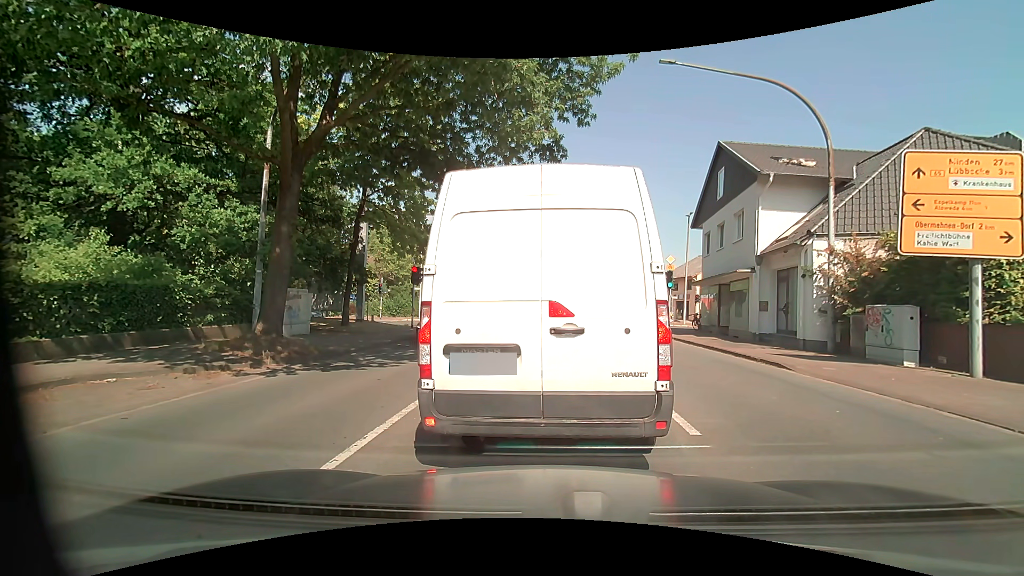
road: primary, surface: asphalt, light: Day
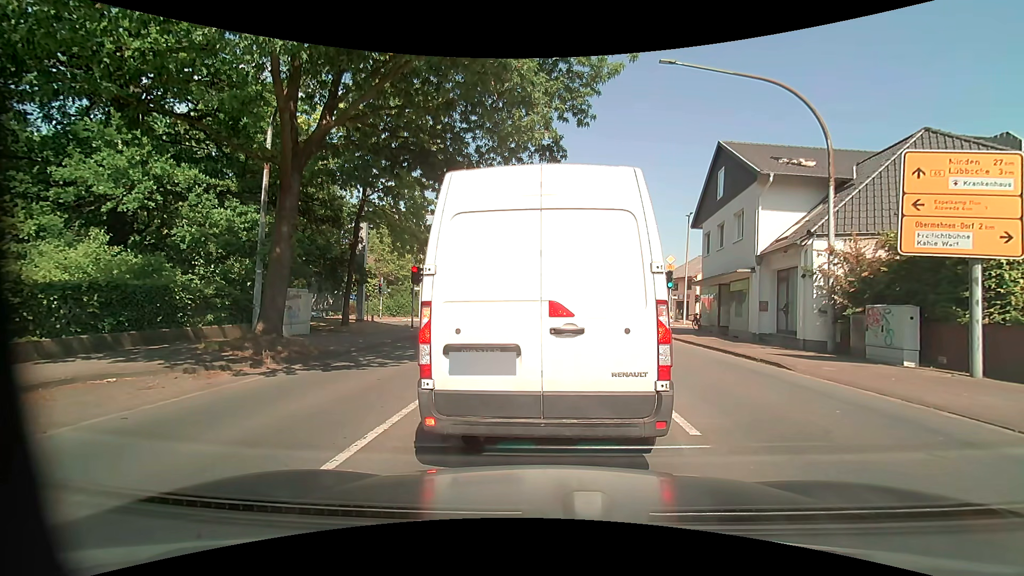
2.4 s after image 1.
(0.0, 0.0) m; 0°
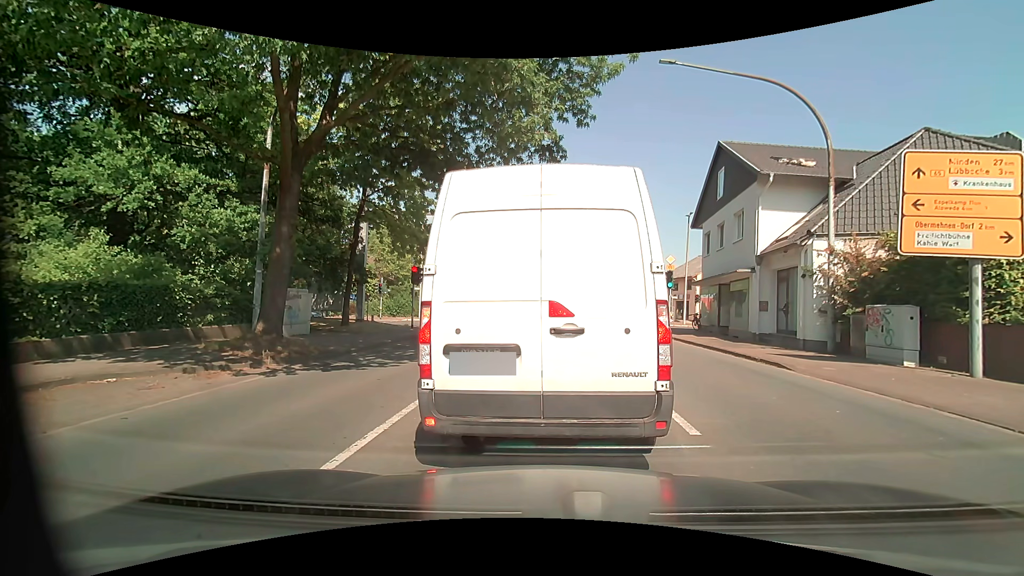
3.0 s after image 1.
(0.0, 0.0) m; 0°
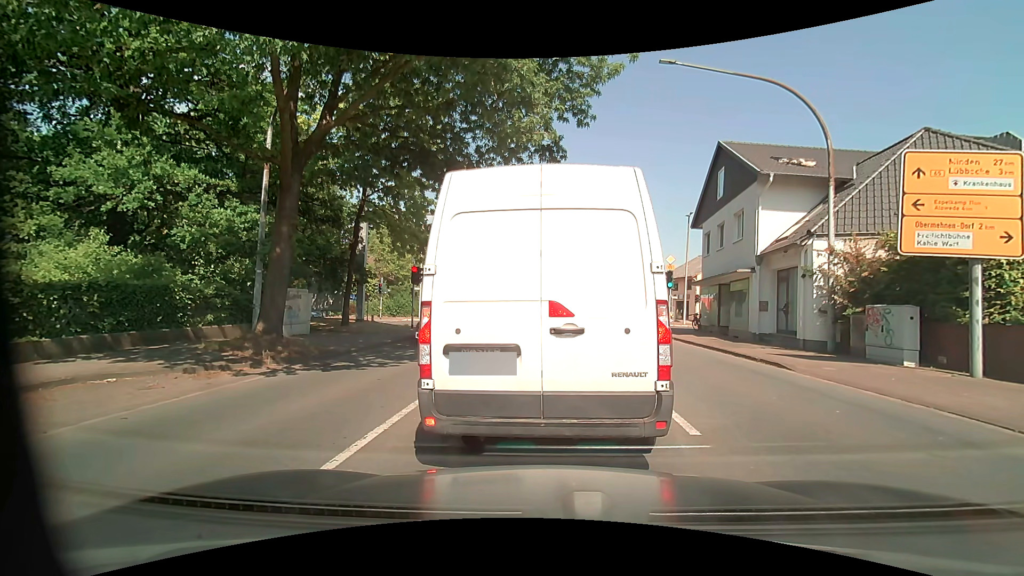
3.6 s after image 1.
(0.0, 0.0) m; 0°
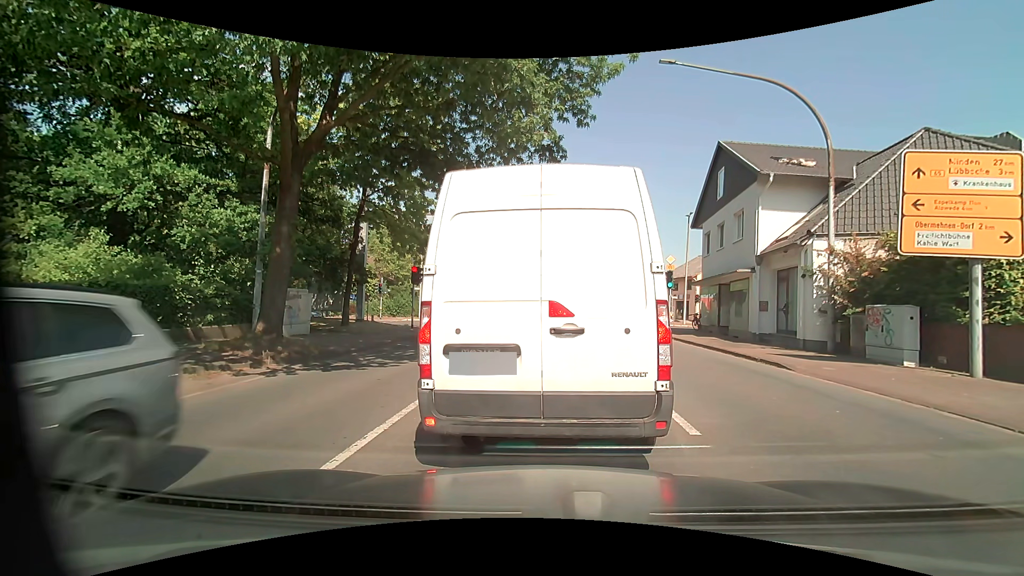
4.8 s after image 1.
(0.0, 0.0) m; 0°
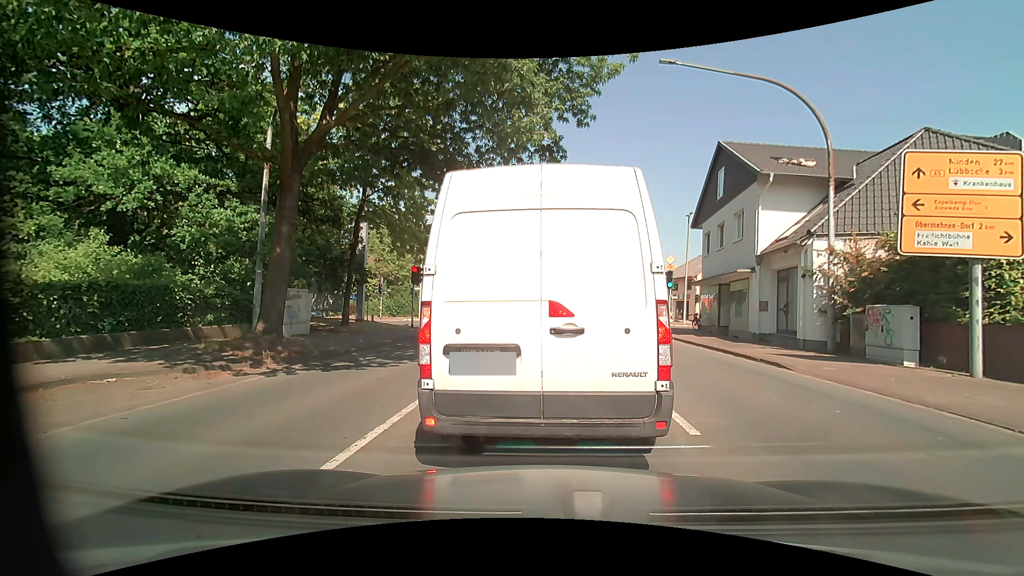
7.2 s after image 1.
(0.0, 0.0) m; 0°
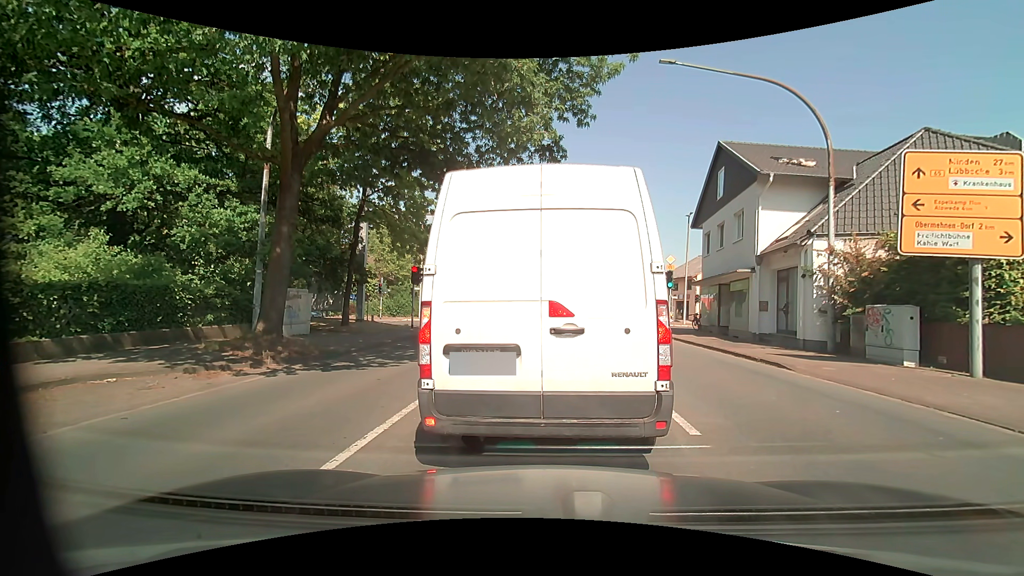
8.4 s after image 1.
(0.0, 0.0) m; 0°
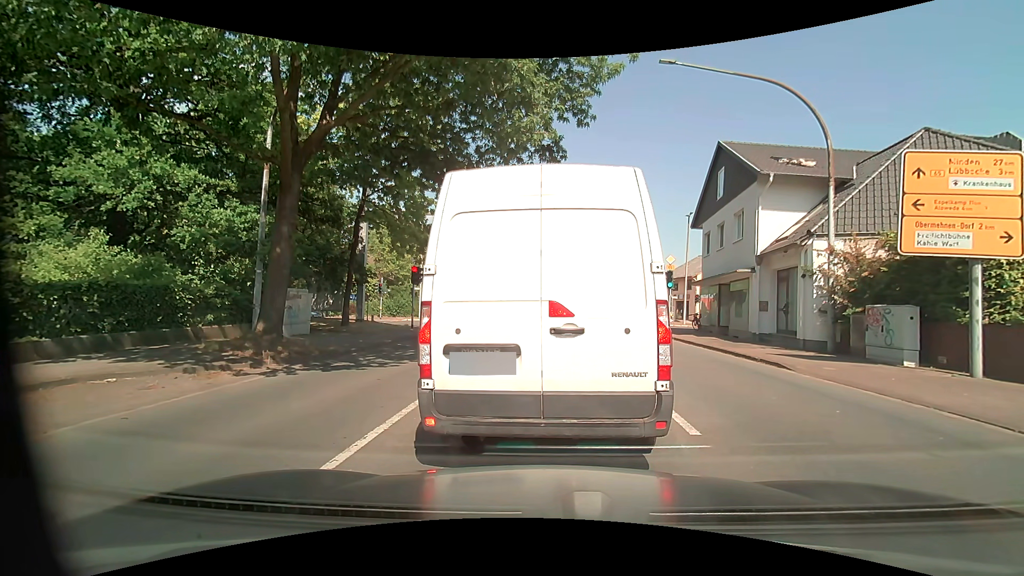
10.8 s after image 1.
(0.0, 0.0) m; 0°
(0, +10) (0, +20) (0, +30) (-1, +40) (-5, +49) (-15, +51) (-25, +50) (-35, +48) (-44, +47) (-54, +46) m
